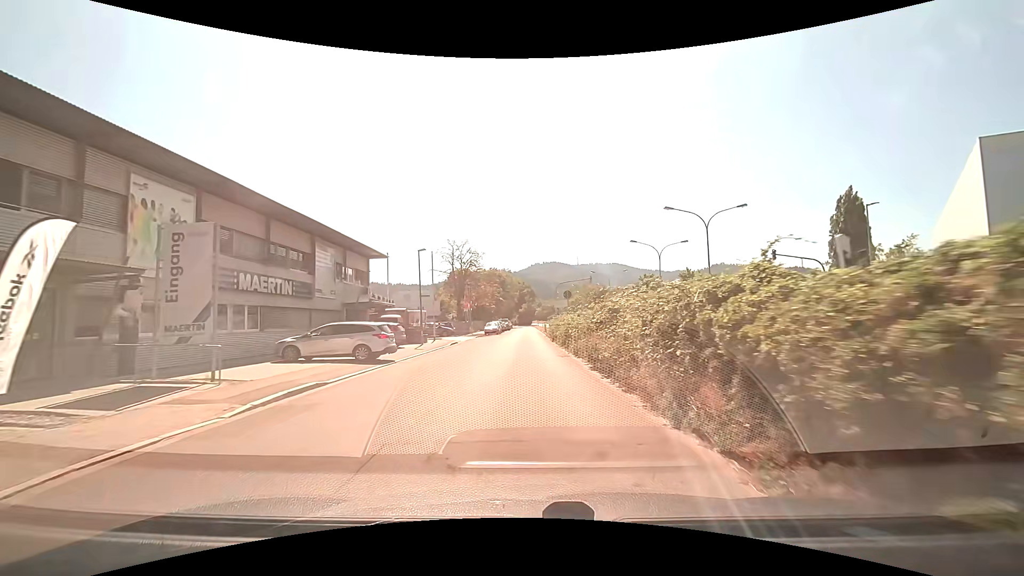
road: unclassified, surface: asphalt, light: Day
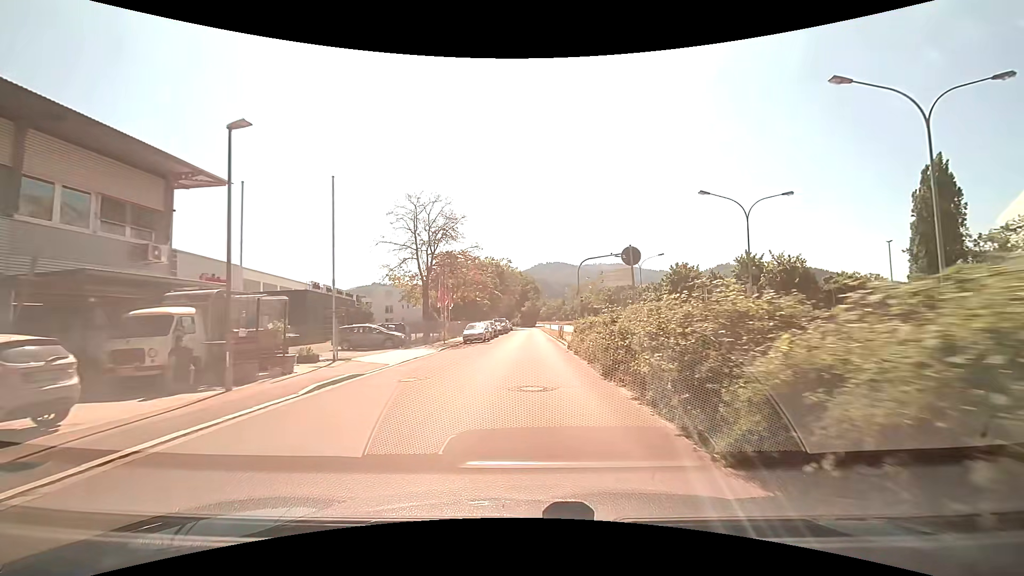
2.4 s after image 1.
(0.0, +22.0) m; 0°
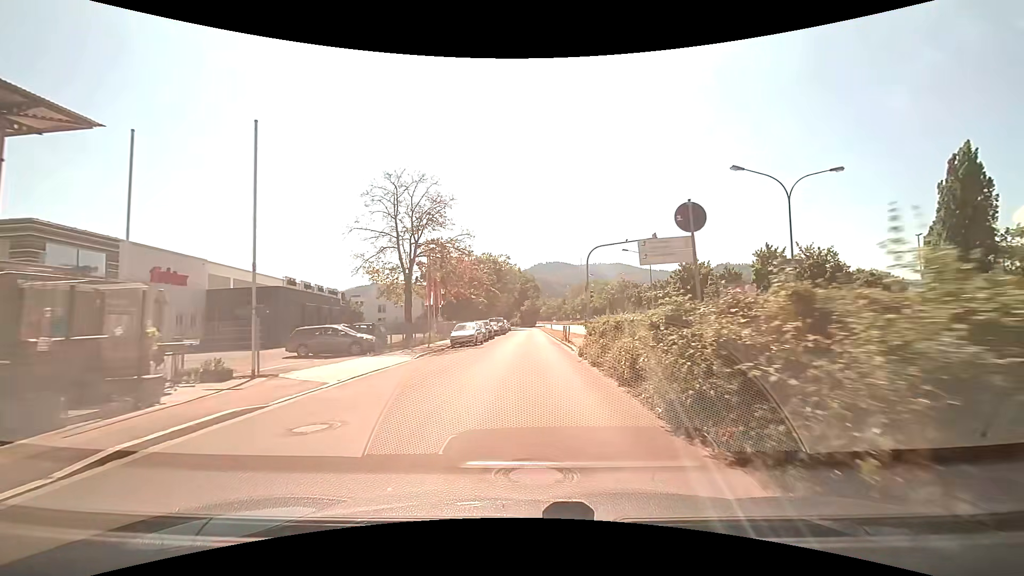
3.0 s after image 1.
(0.0, +5.7) m; 0°
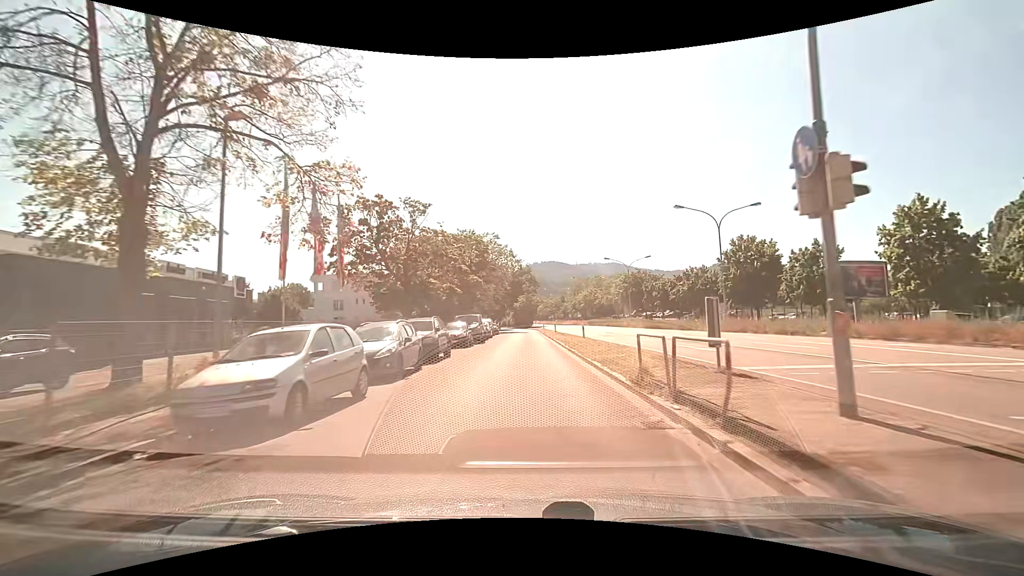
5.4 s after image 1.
(0.0, +23.7) m; 0°
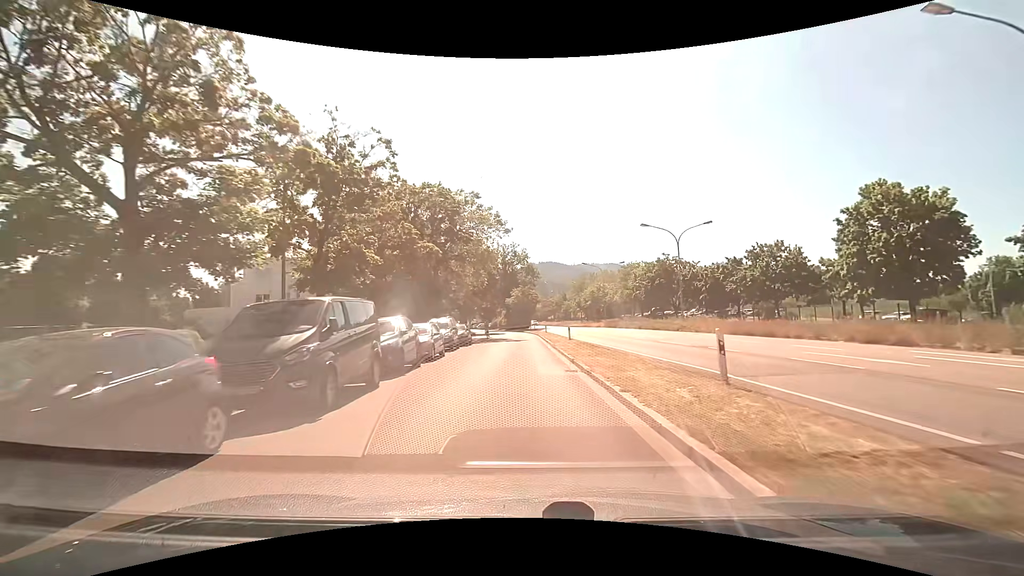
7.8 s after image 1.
(+0.2, +25.1) m; 0°
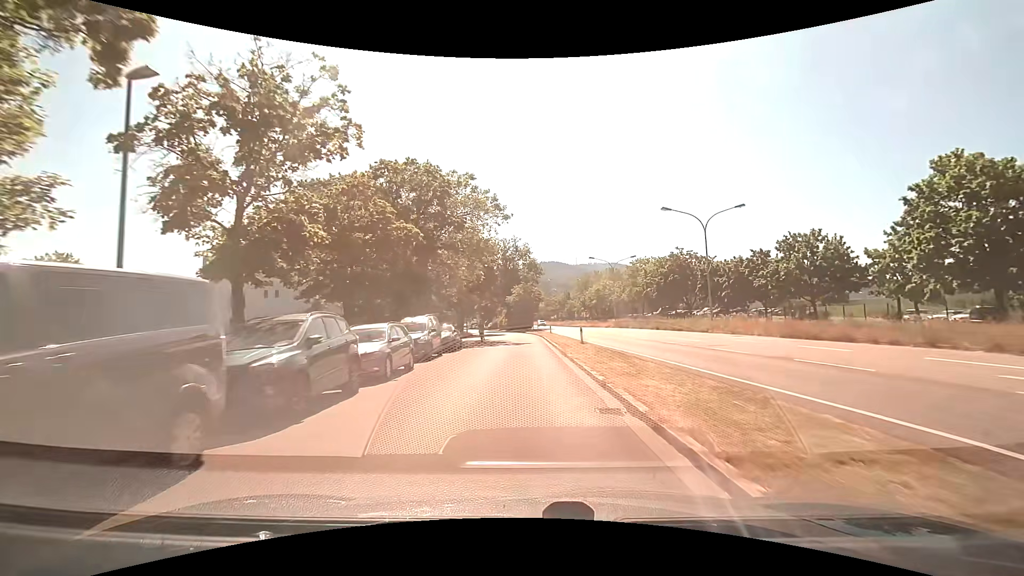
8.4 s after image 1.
(0.0, +6.4) m; 0°
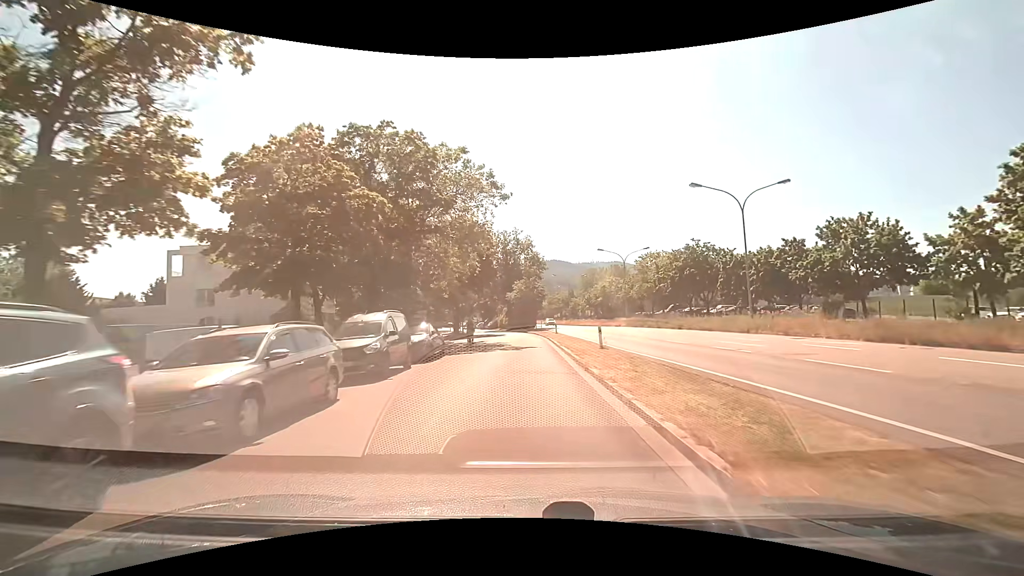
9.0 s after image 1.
(0.0, +6.5) m; 0°
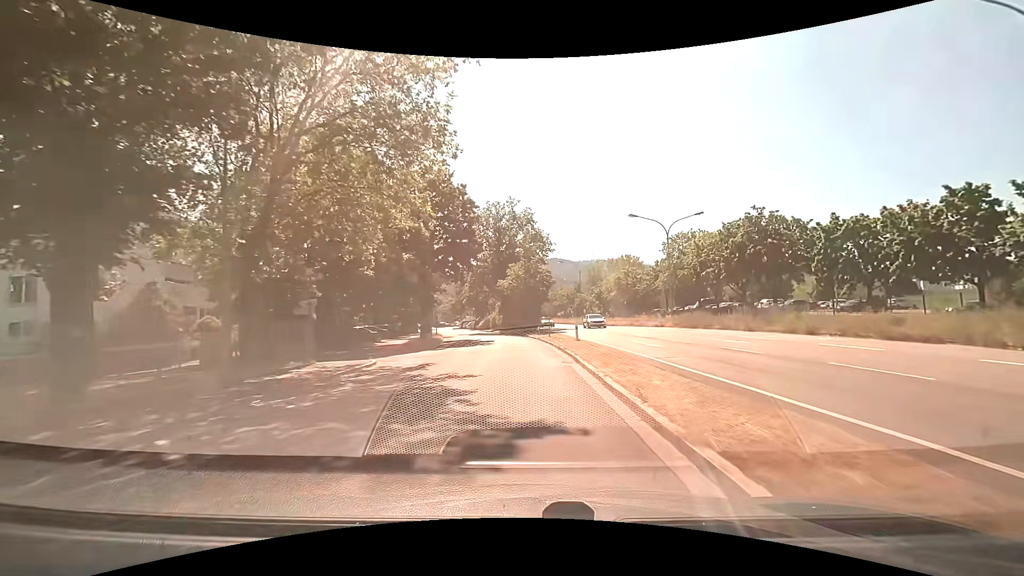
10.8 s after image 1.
(-0.1, +19.6) m; 0°
(0, +10) (0, +20) (-1, +30) (-2, +40) (-4, +50) (-5, +60) (-8, +69) (-10, +79) (-12, +89) (-14, +99) m
